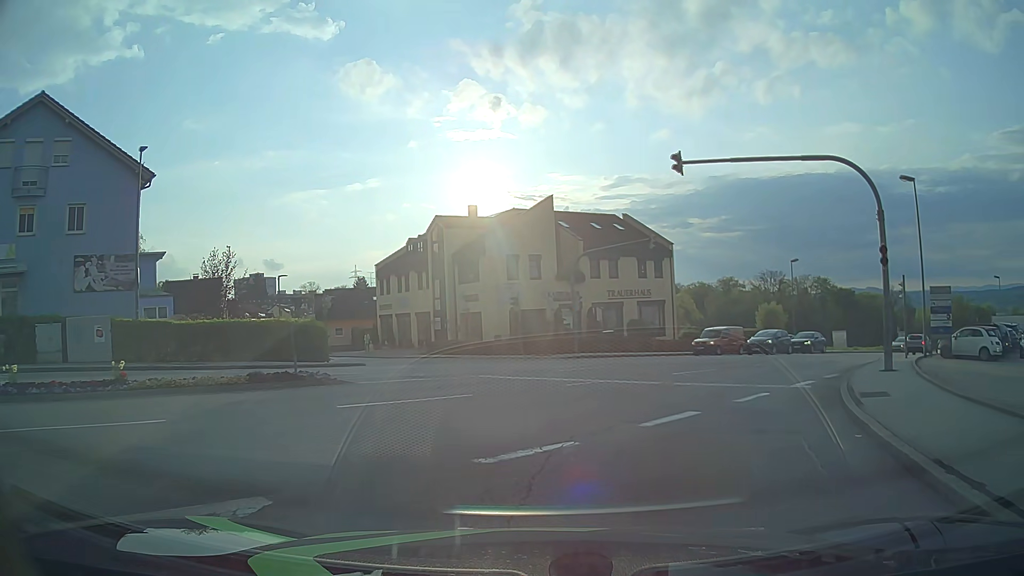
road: tertiary_link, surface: asphalt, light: Day
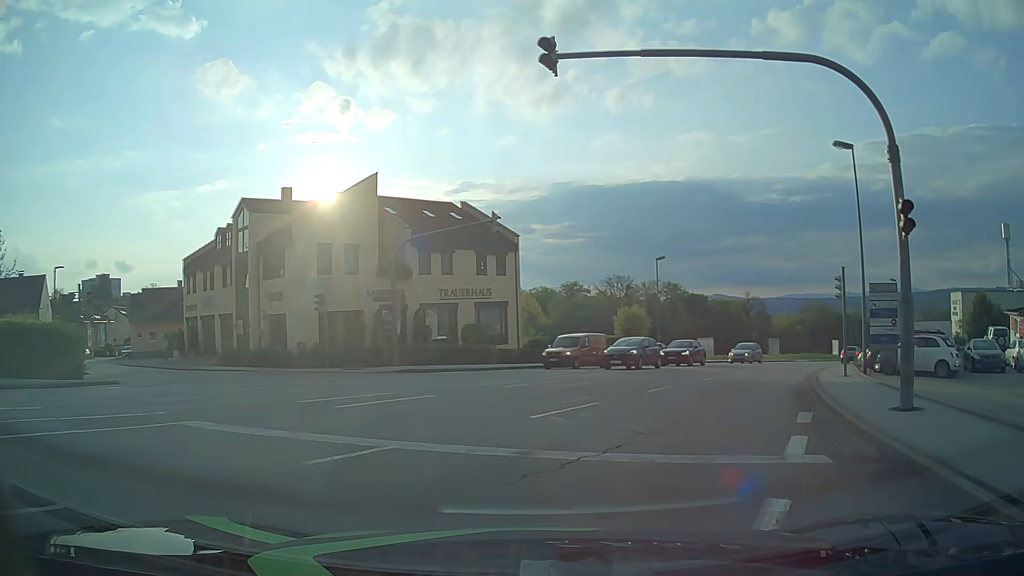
(+1.2, +8.3) m; +15°
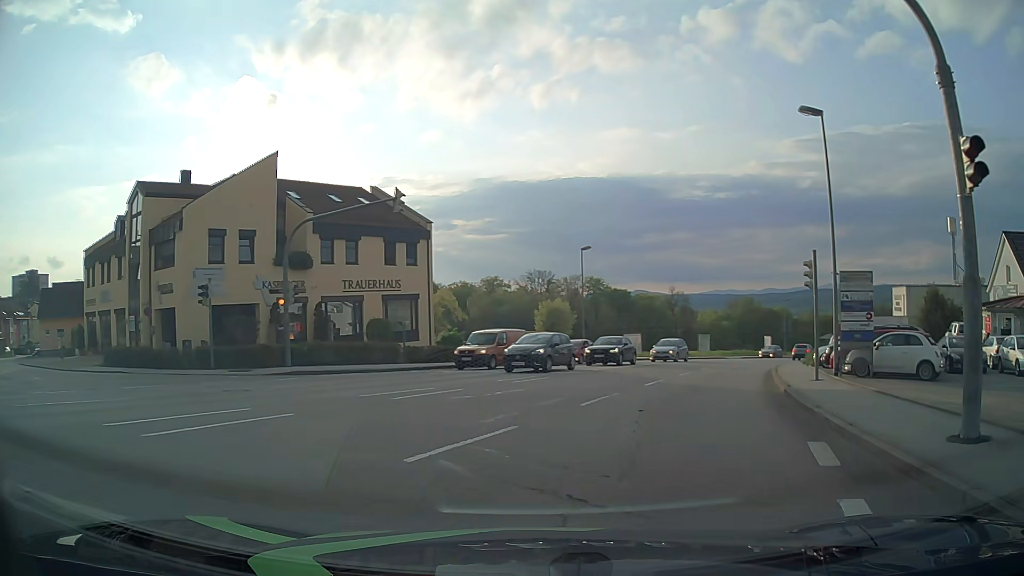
(+0.2, +4.0) m; +7°
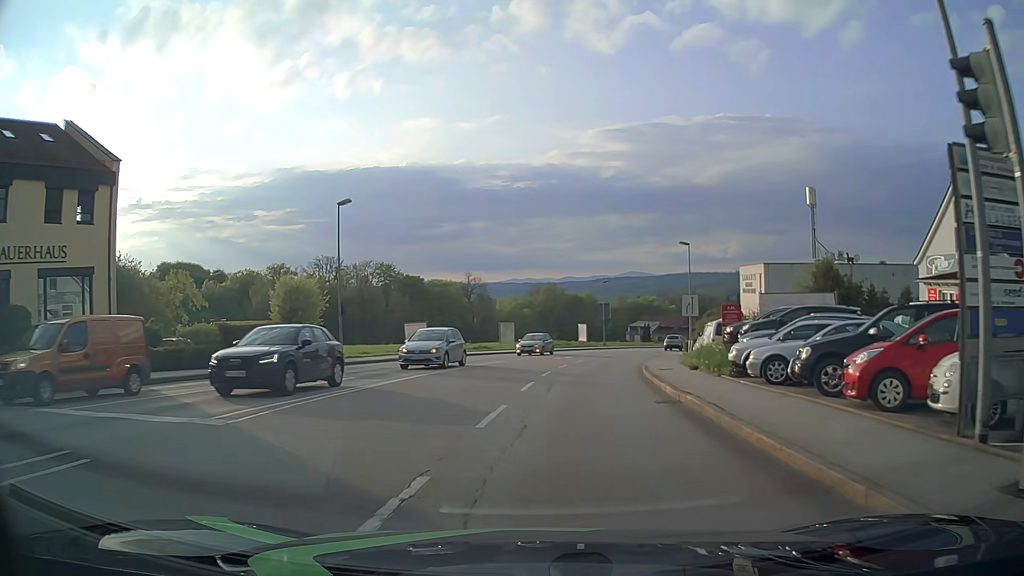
(+2.7, +15.0) m; +17°
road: tertiary
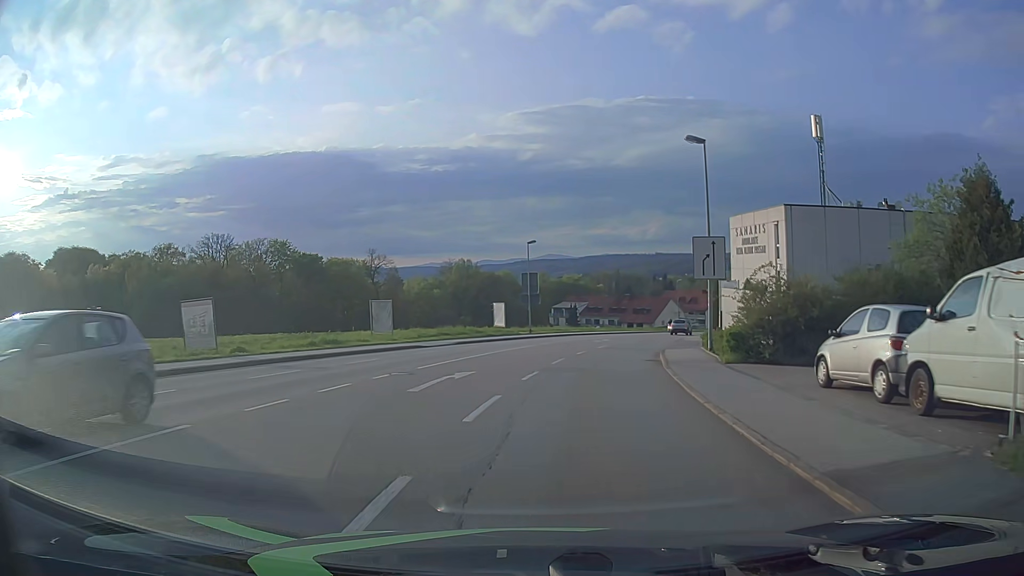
(+1.8, +24.7) m; +7°
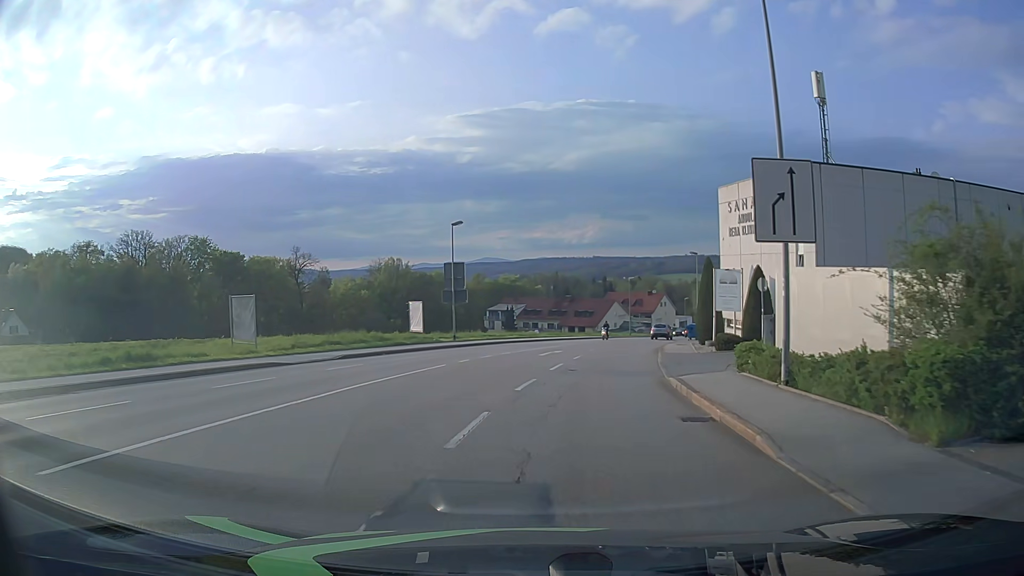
(+0.6, +13.2) m; +5°
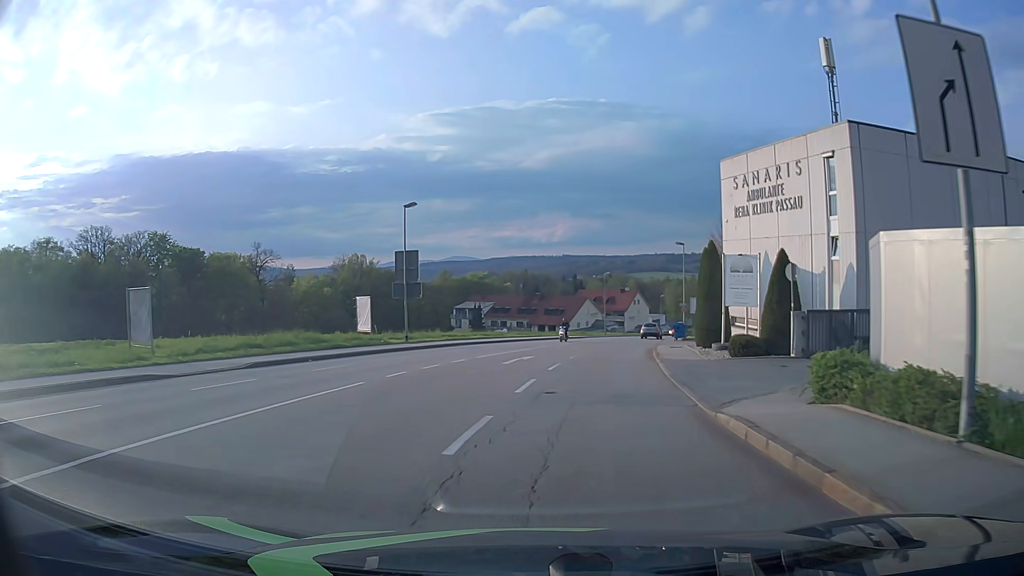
(+0.2, +6.8) m; +2°
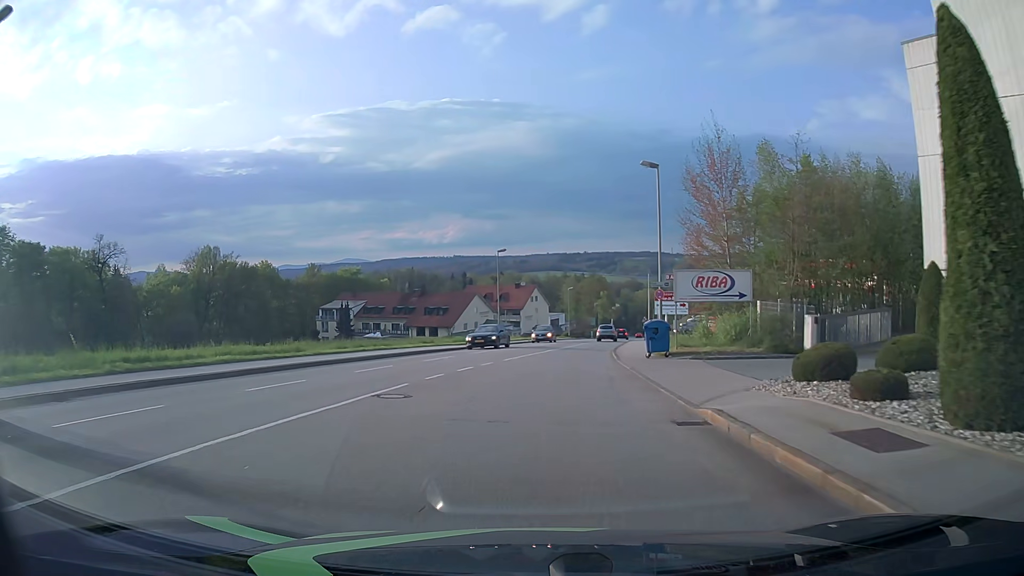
(+2.7, +28.4) m; +9°
(0, +10) (+1, +20) (+2, +30) (+3, +40) (+5, +50) (+6, +60) (+8, +69) (+10, +79) (+12, +89) (+14, +99) m
